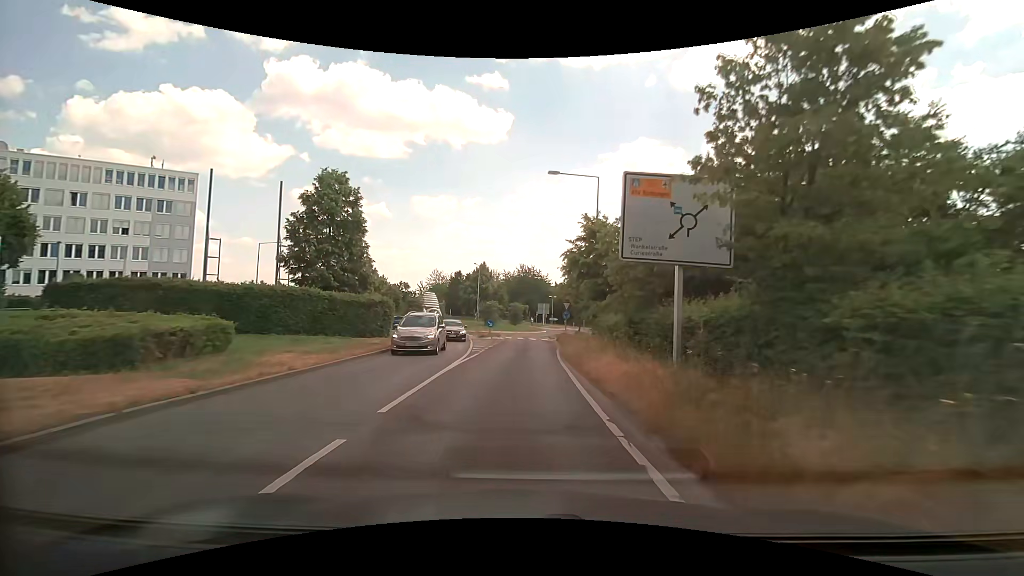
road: tertiary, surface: asphalt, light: Day
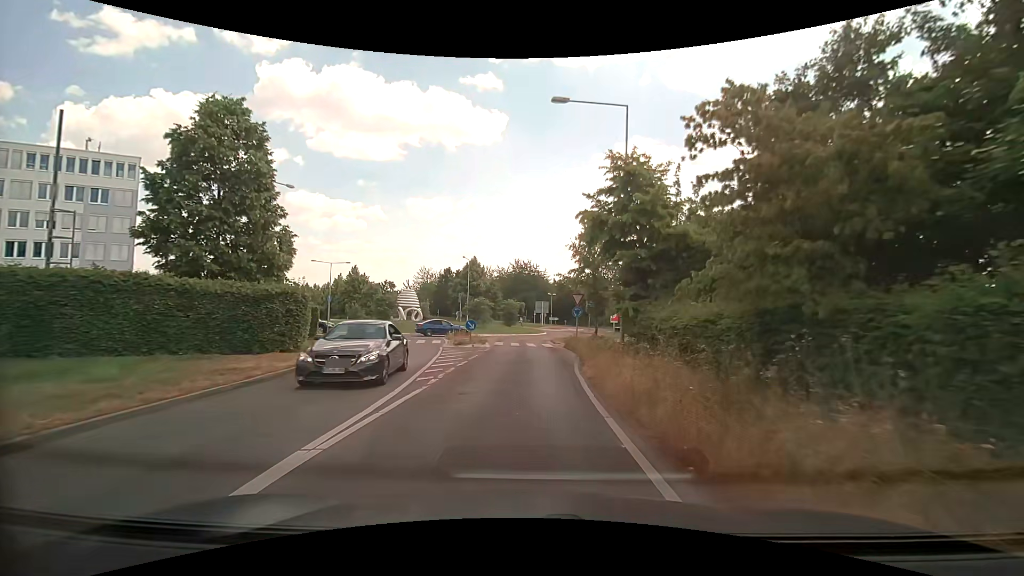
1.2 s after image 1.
(-0.1, +10.6) m; -1°
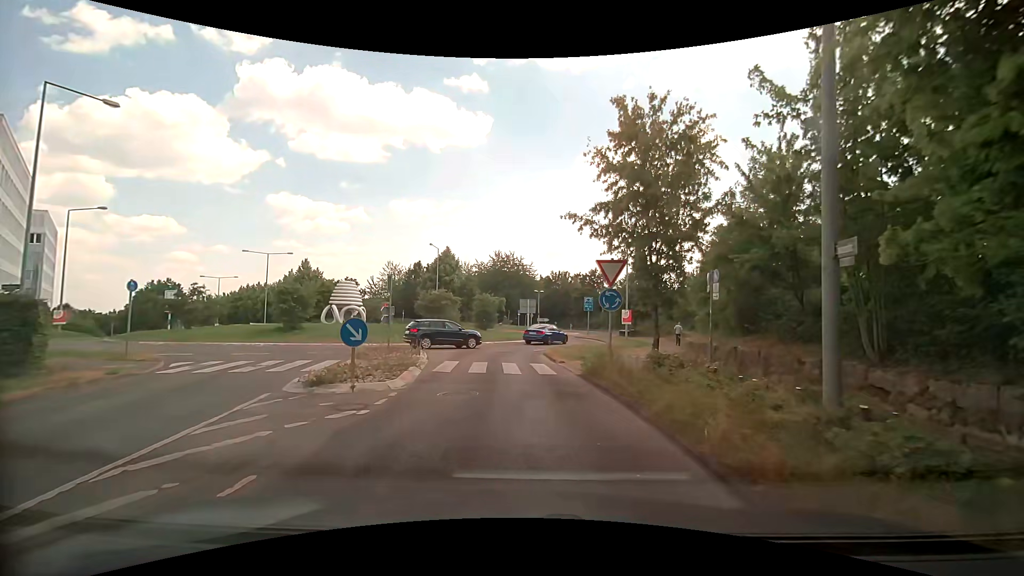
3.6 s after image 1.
(+0.4, +15.2) m; +2°
(0, +10) (0, +20) (0, +30) (+3, +39) (+3, +49) (-1, +58) (-9, +64) (-19, +66) (-28, +69) (-35, +76) m
